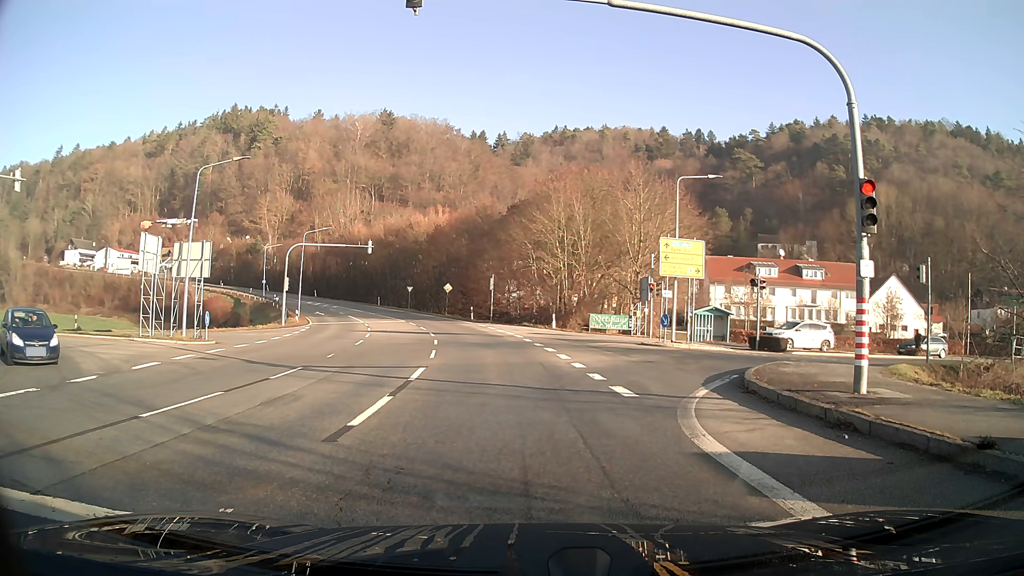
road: secondary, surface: asphalt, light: Day
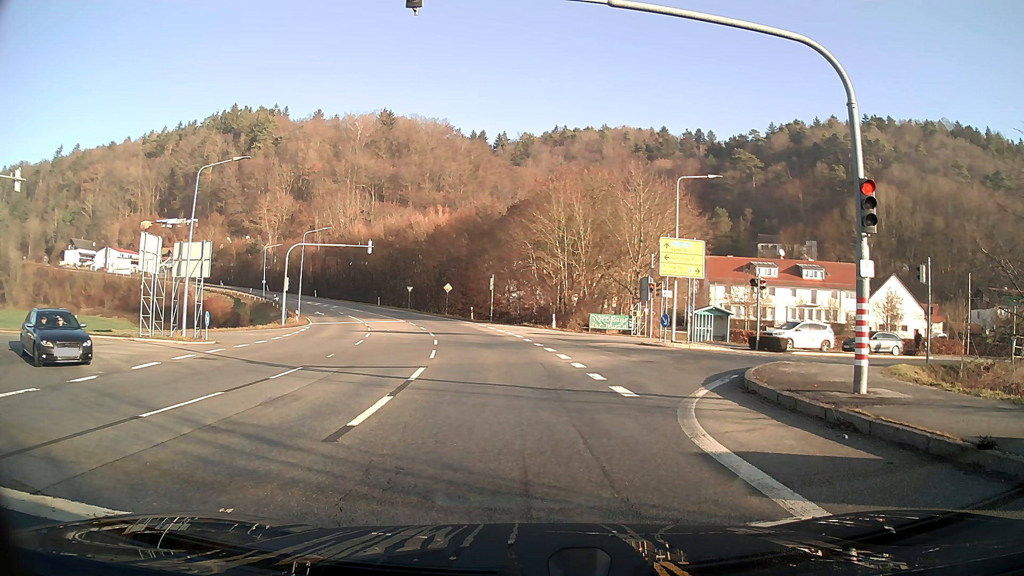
(0.0, 0.0) m; 0°
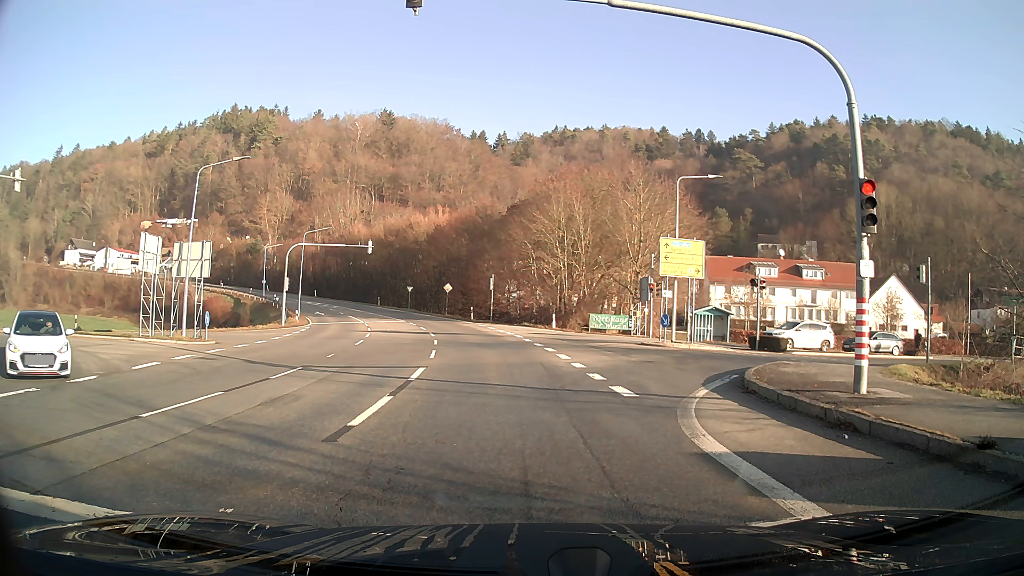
(0.0, 0.0) m; 0°
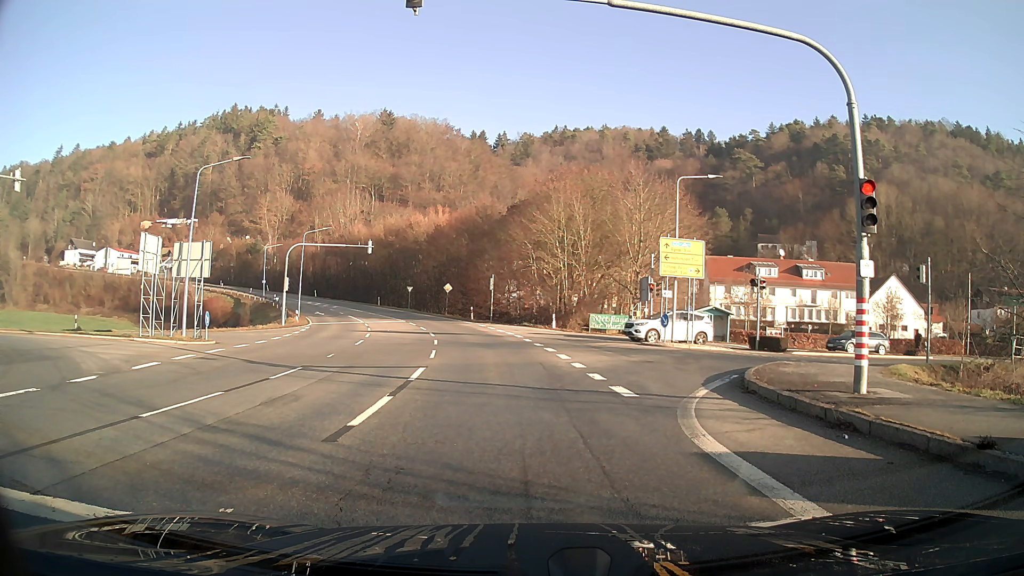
(0.0, 0.0) m; 0°
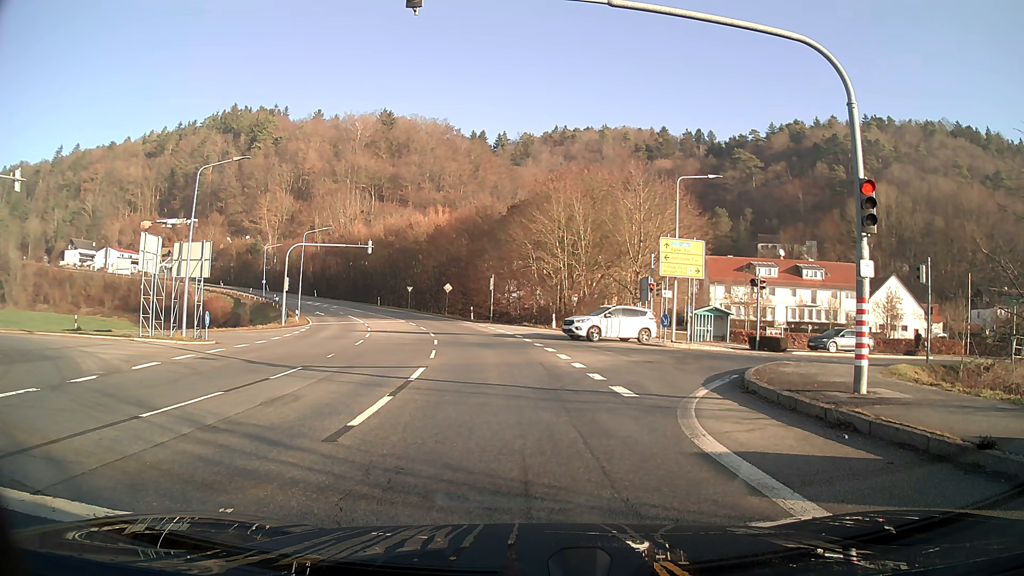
(0.0, 0.0) m; 0°
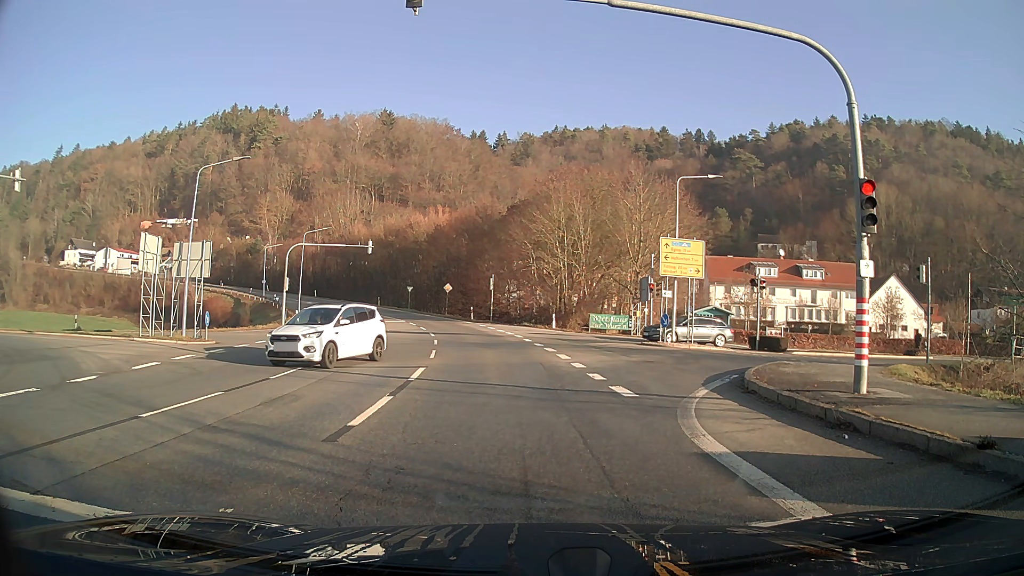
(0.0, 0.0) m; 0°
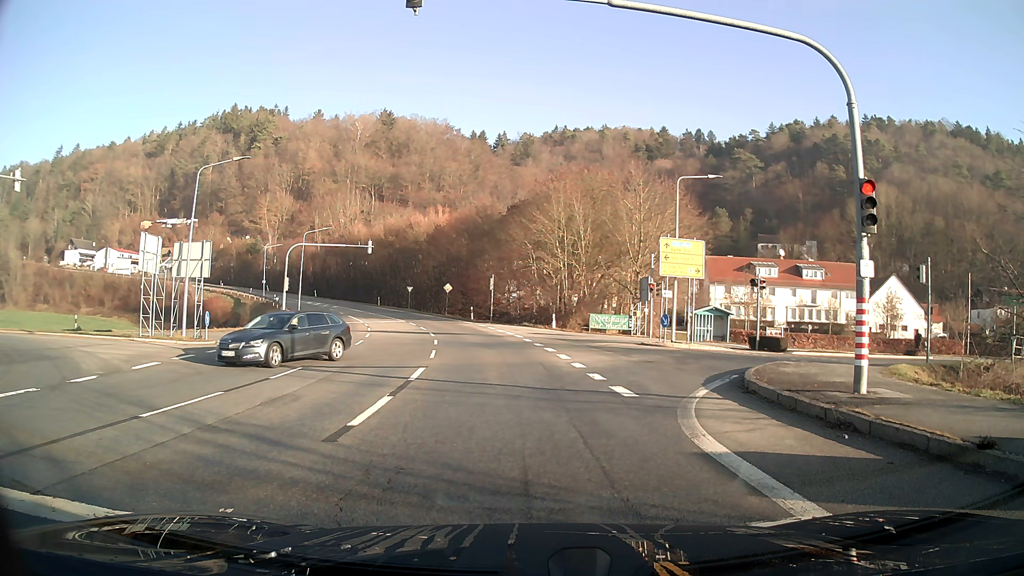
(0.0, 0.0) m; 0°
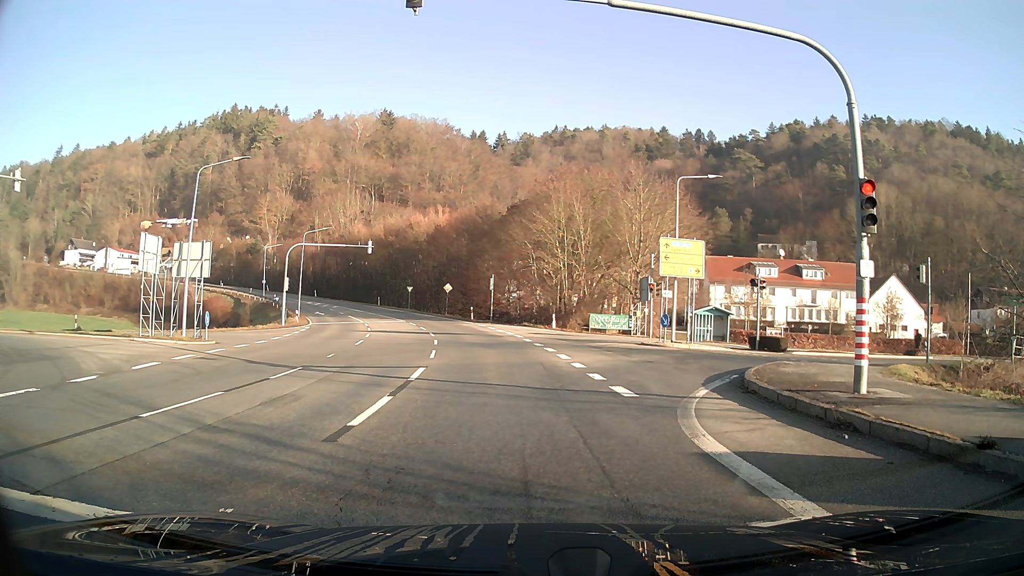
(0.0, 0.0) m; 0°
